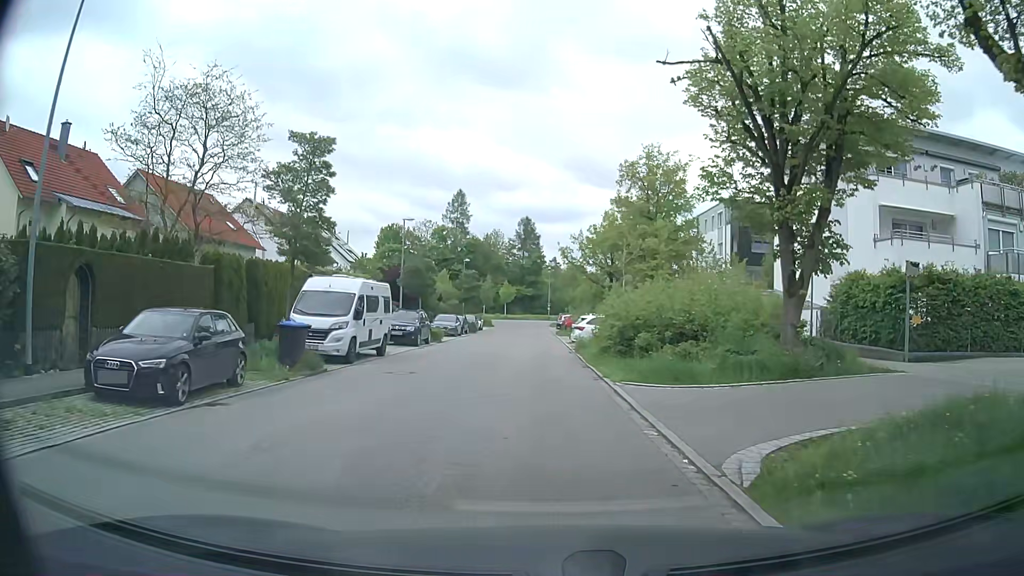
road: residential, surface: asphalt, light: Day
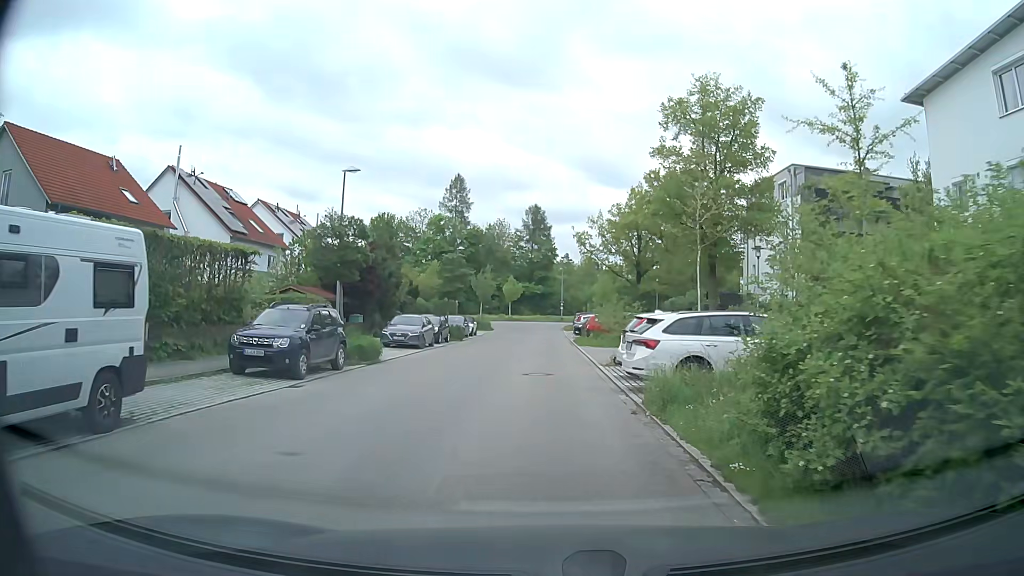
(-0.3, +16.1) m; -2°
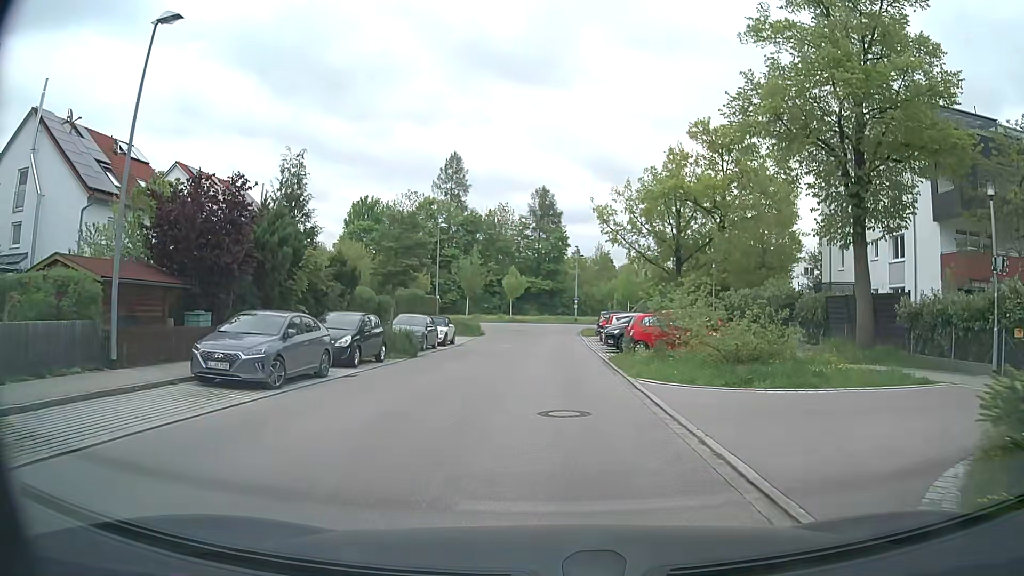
(0.0, +17.2) m; 0°
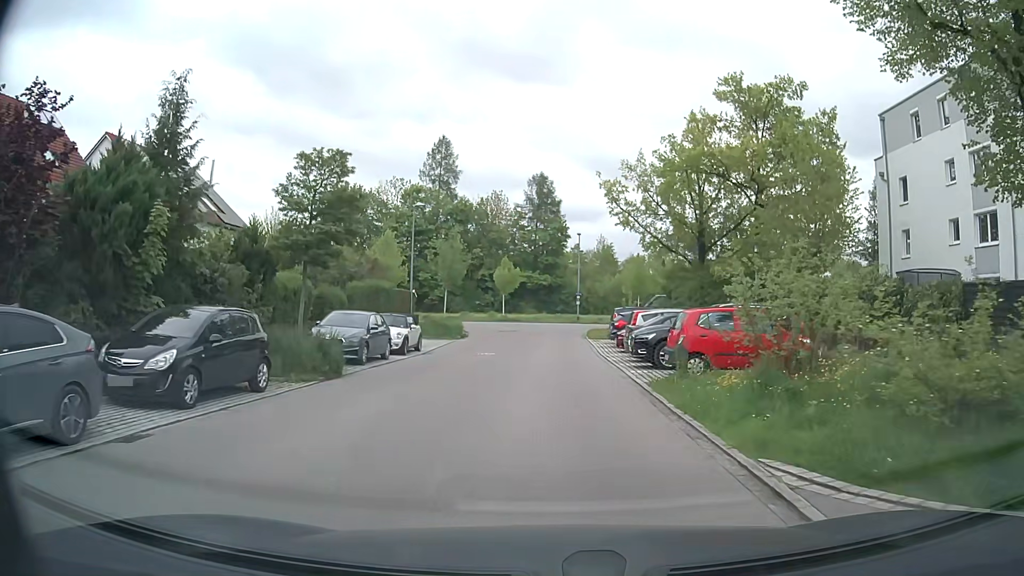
(-0.1, +9.1) m; 0°
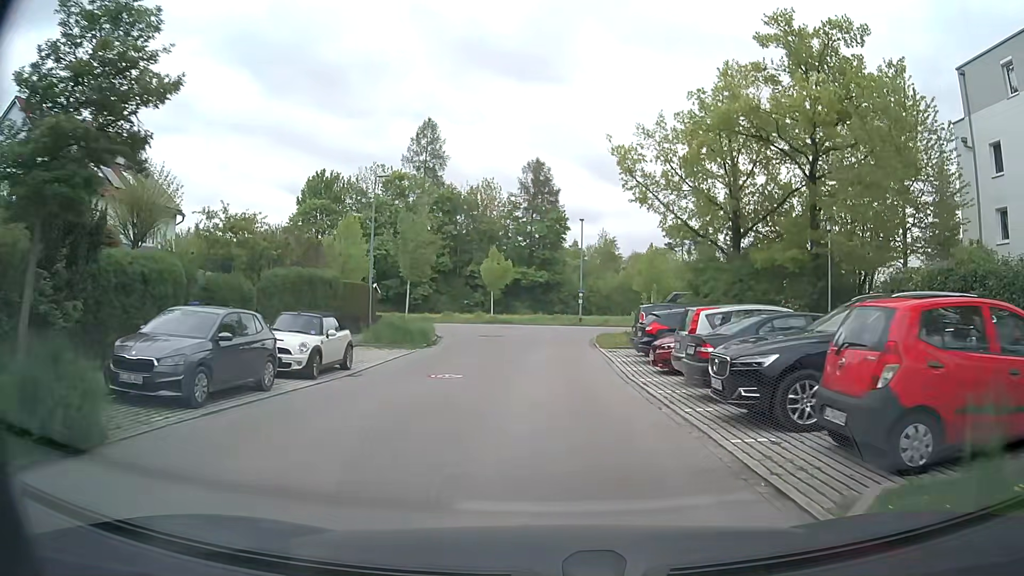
(0.0, +9.3) m; 0°
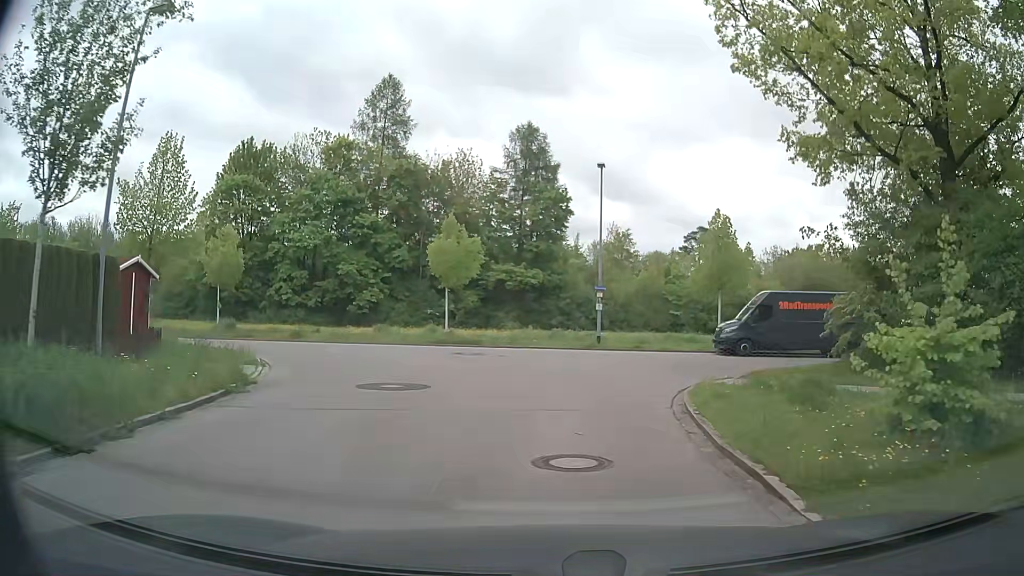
(0.0, +20.9) m; 0°
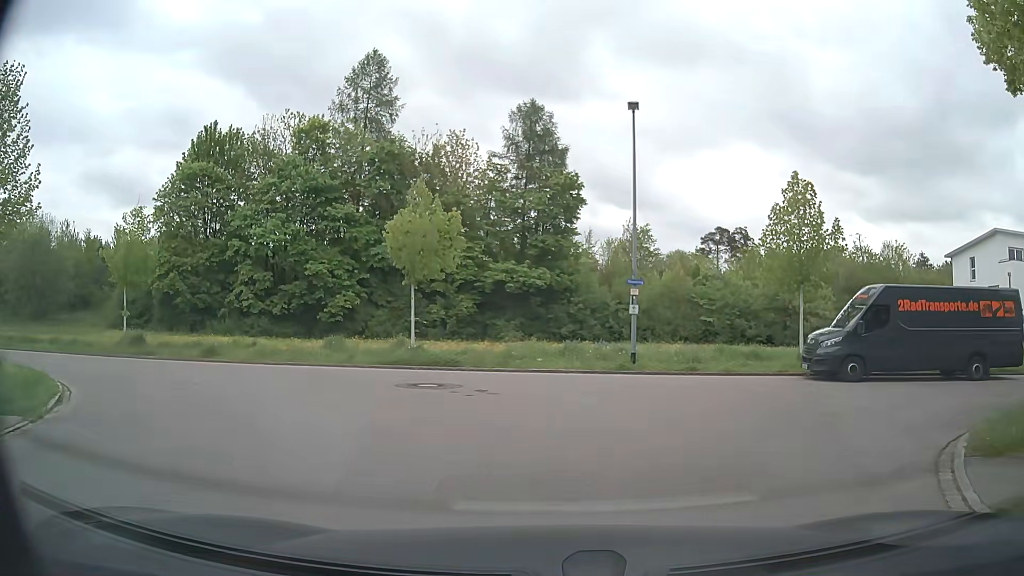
(-0.1, +8.9) m; -2°
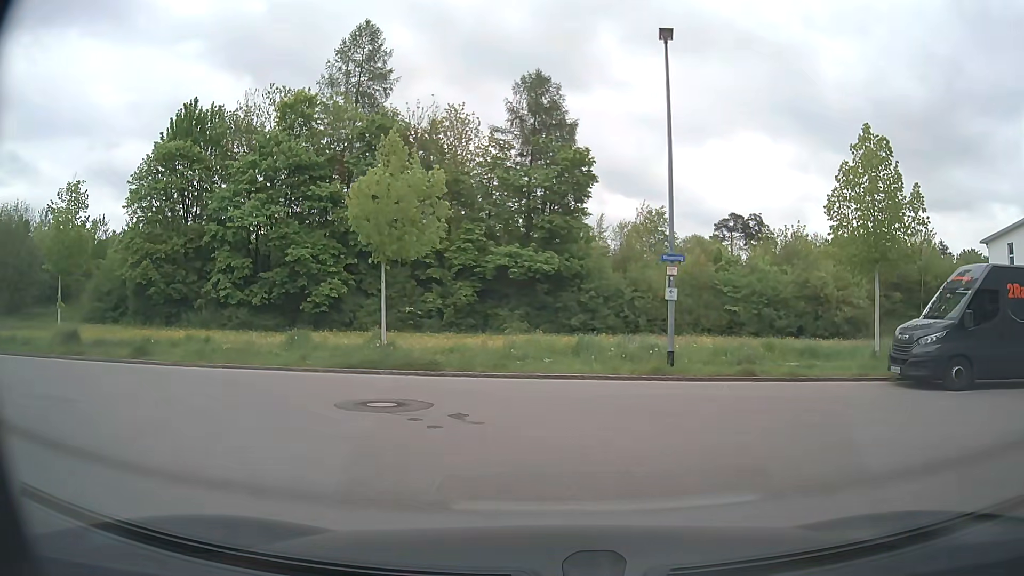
(+0.1, +4.6) m; +1°
